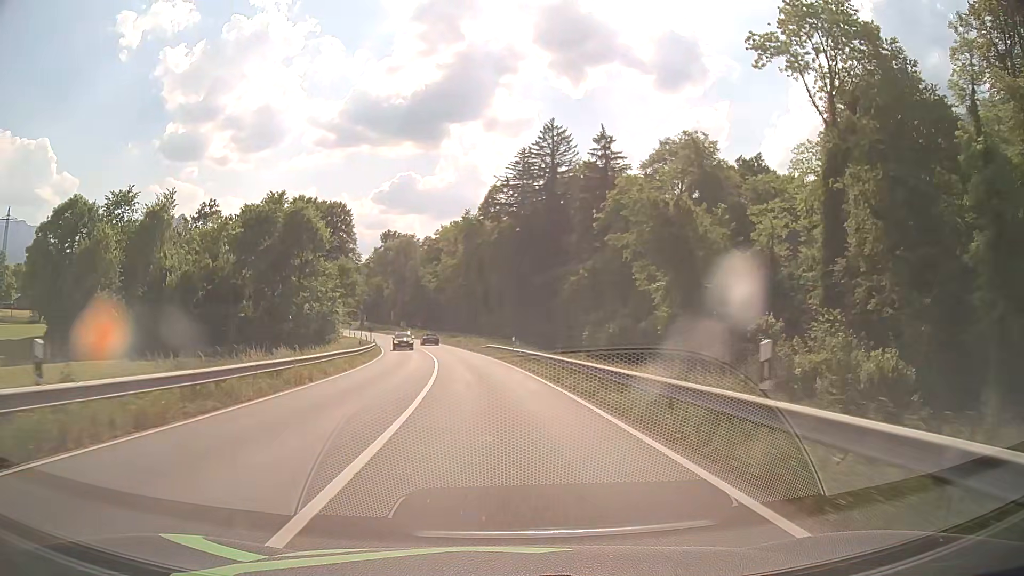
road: primary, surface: asphalt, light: Day
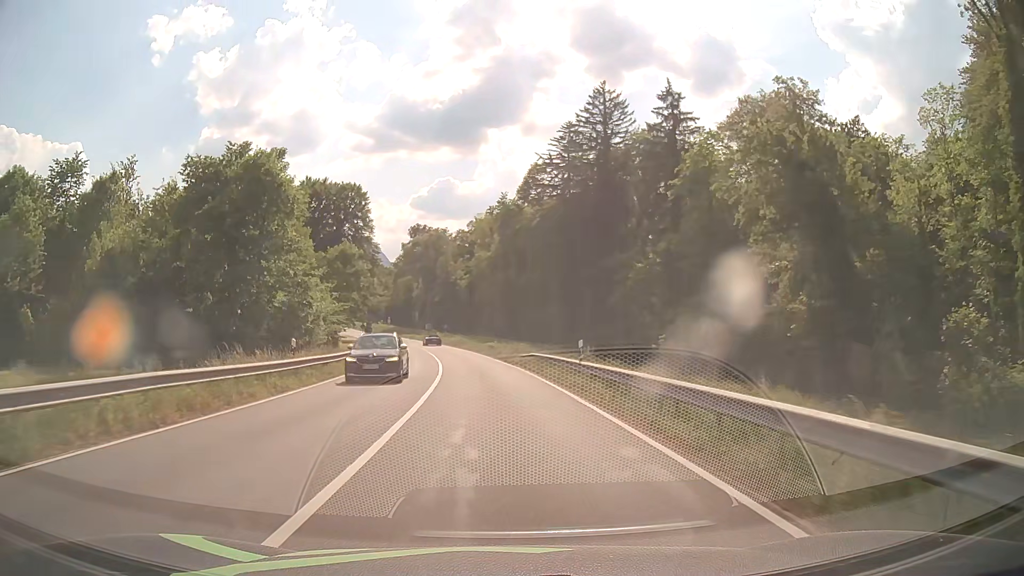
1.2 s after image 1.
(-0.6, +18.2) m; -3°
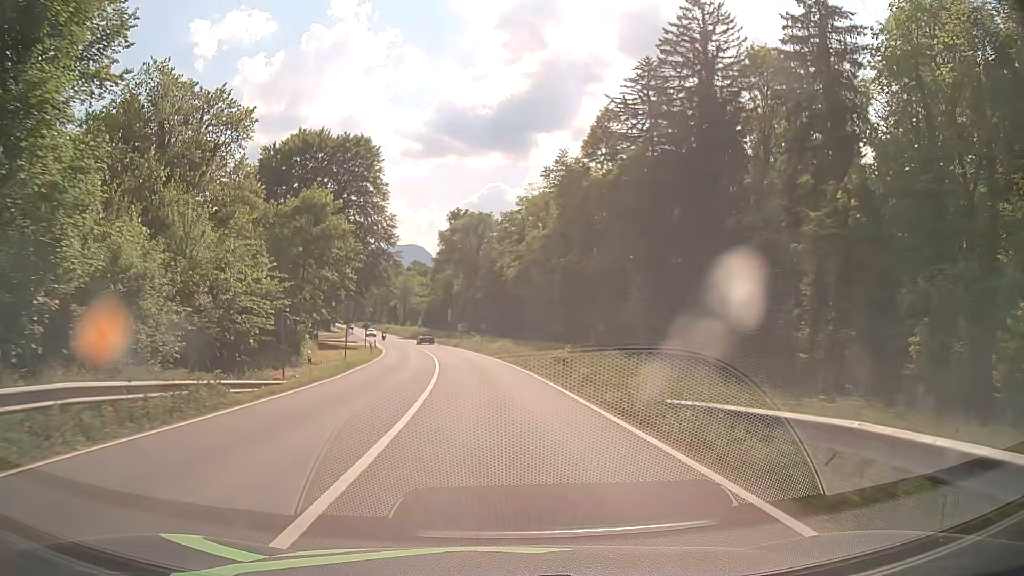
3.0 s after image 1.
(-1.1, +27.3) m; -4°
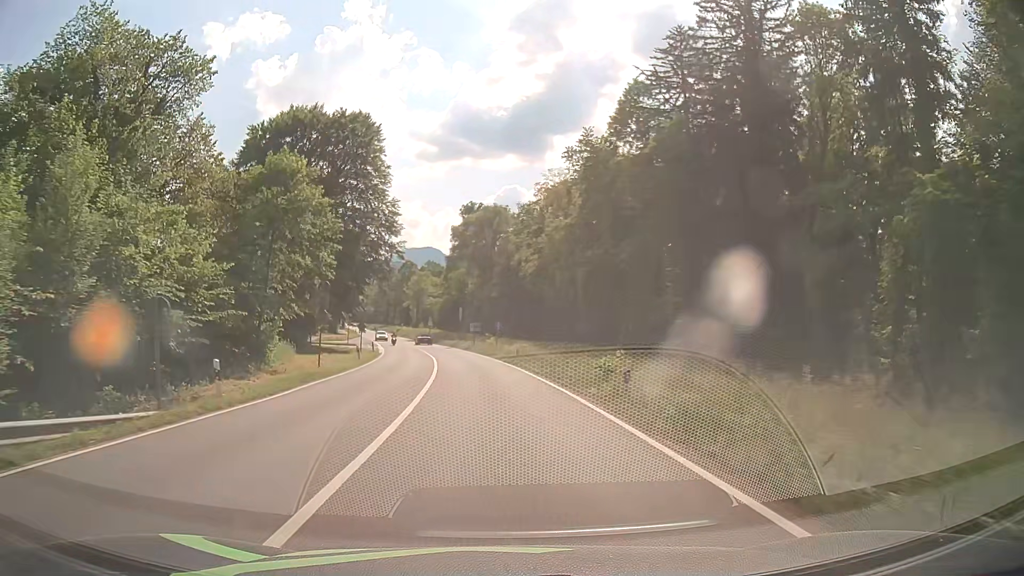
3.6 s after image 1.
(-0.1, +9.1) m; -1°
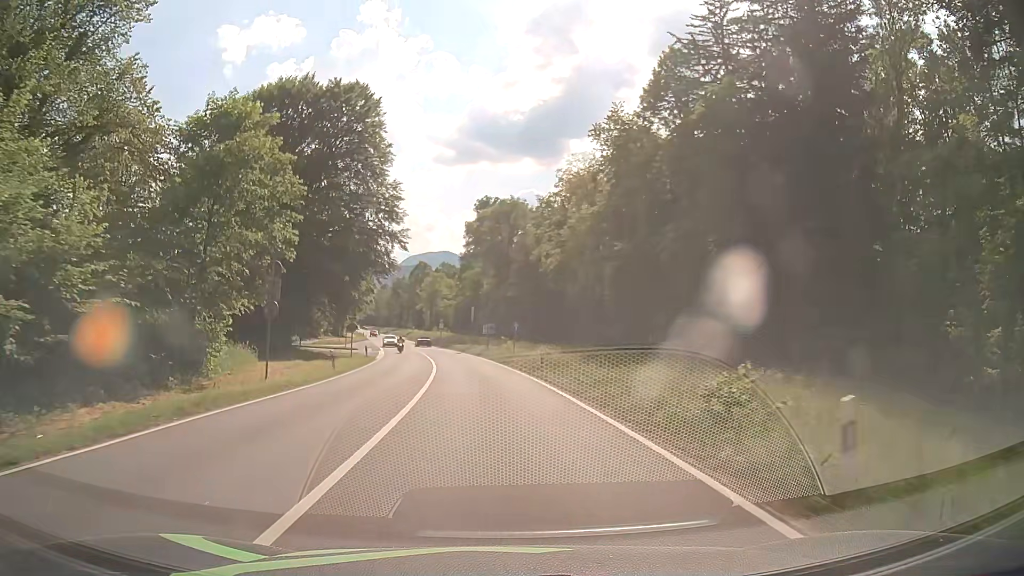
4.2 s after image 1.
(-0.1, +9.1) m; -2°
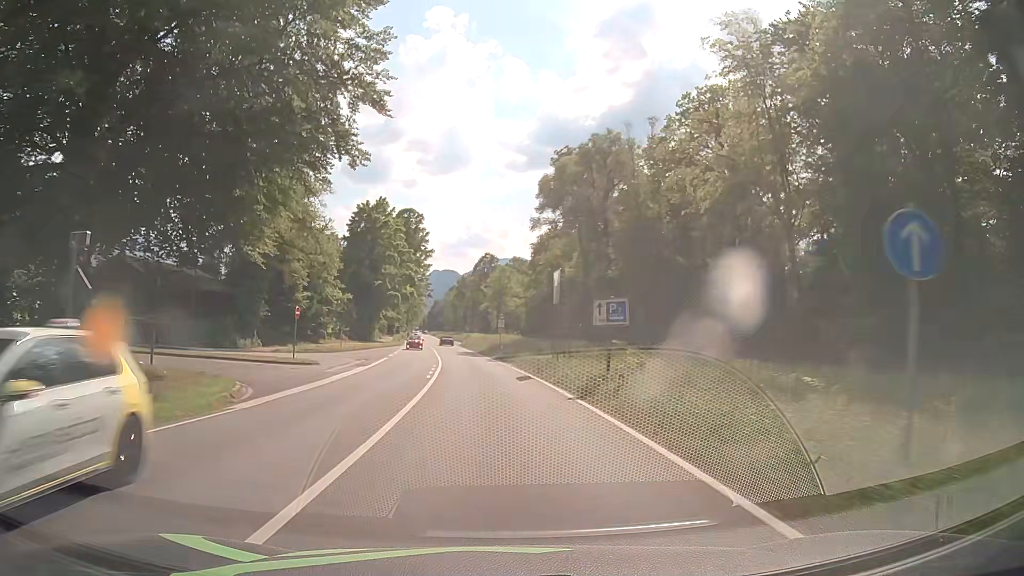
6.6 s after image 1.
(-1.9, +36.3) m; -6°
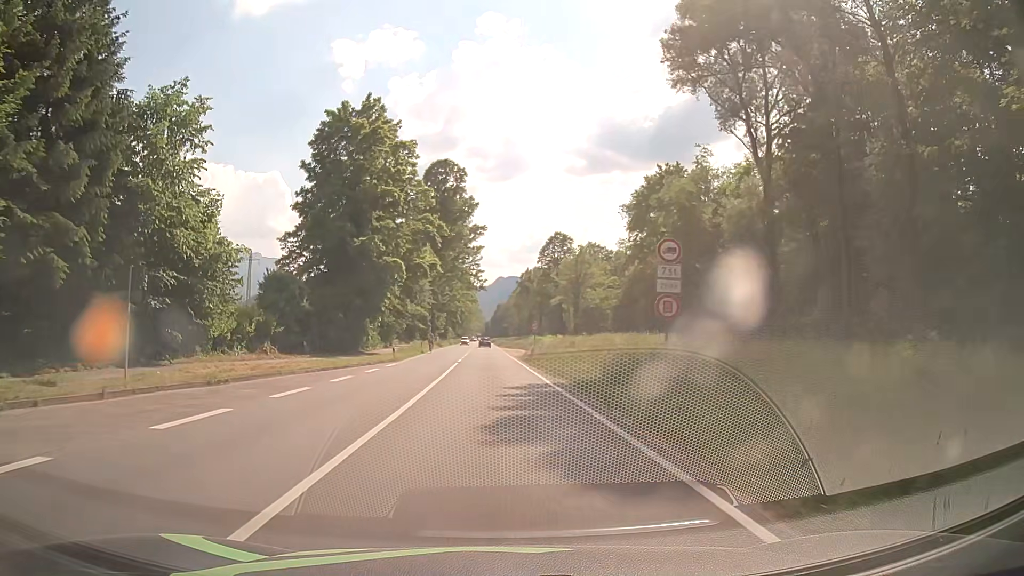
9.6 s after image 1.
(-2.5, +45.4) m; -6°
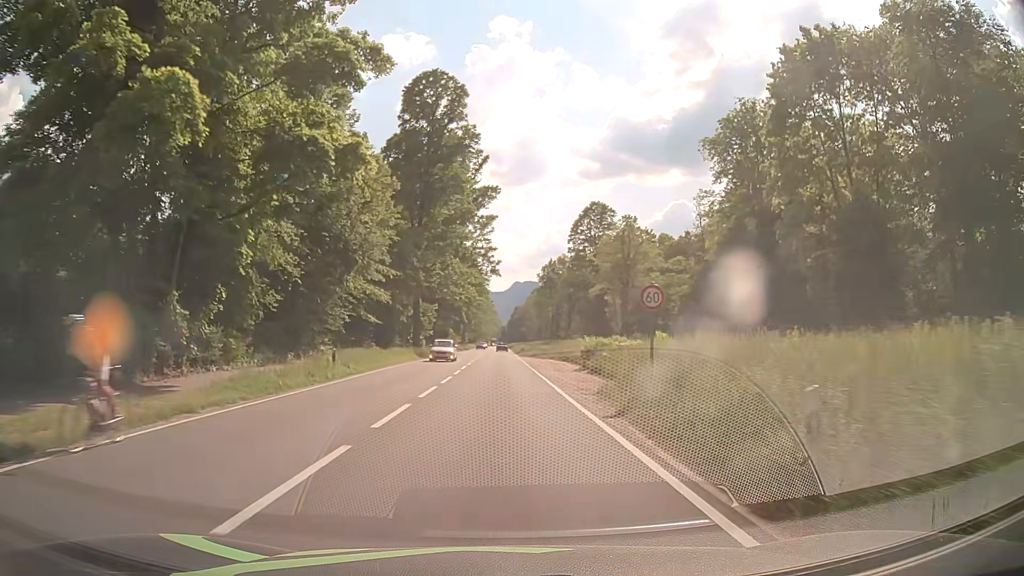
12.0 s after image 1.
(-0.7, +36.4) m; -2°
(0, +10) (0, +20) (0, +30) (0, +40) (0, +50) (0, +60) (0, +70) (0, +80) (0, +90) (0, +100) m
